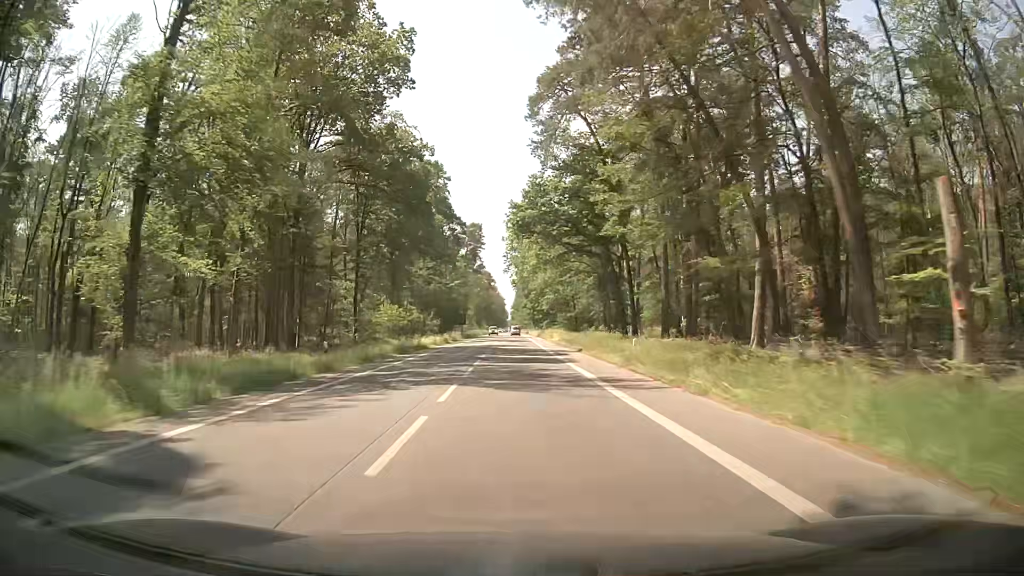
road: secondary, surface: asphalt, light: Day
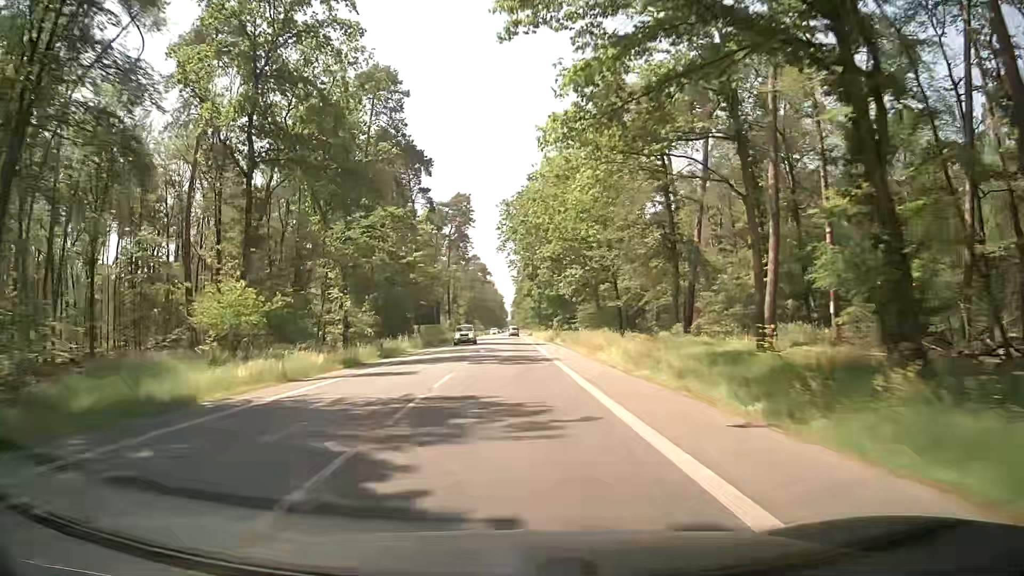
(-0.1, +38.7) m; 0°
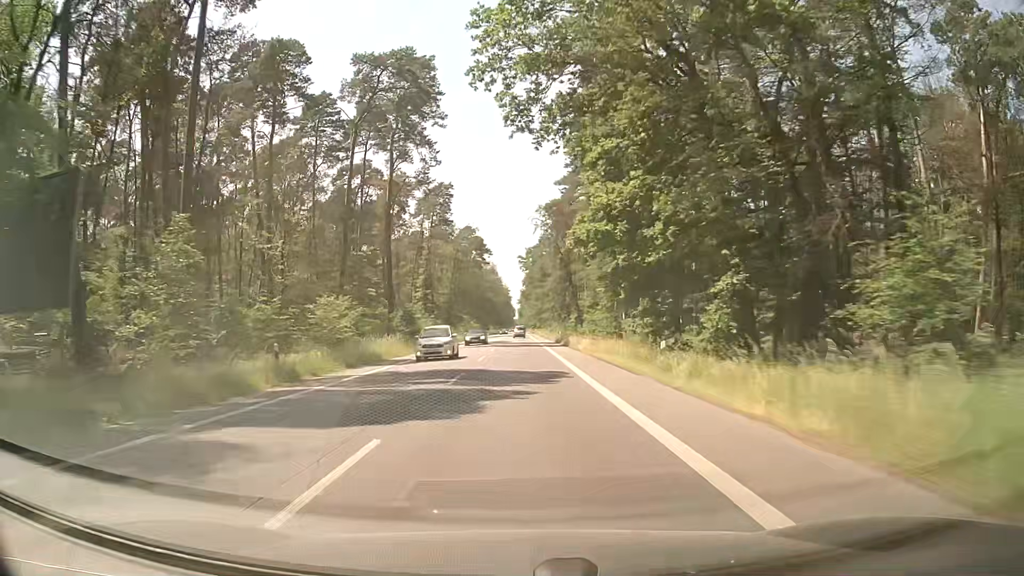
(-0.5, +68.6) m; 0°
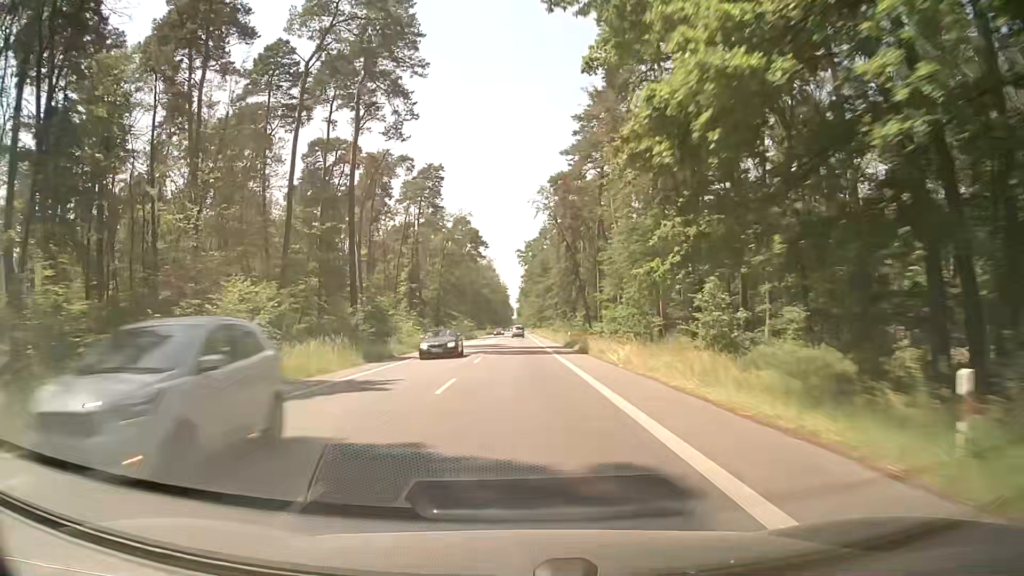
(-0.1, +14.3) m; -1°
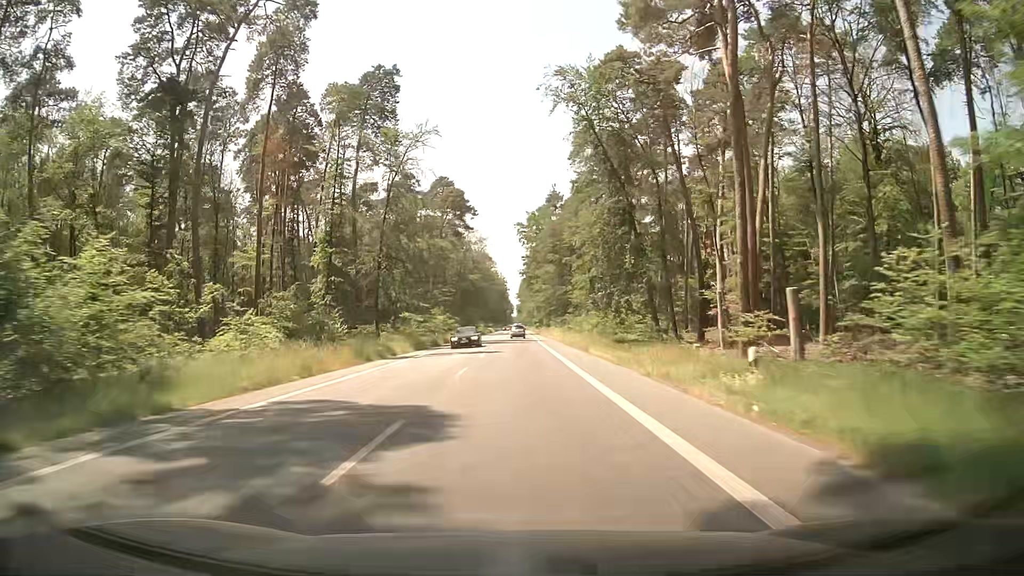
(+0.4, +43.5) m; 0°
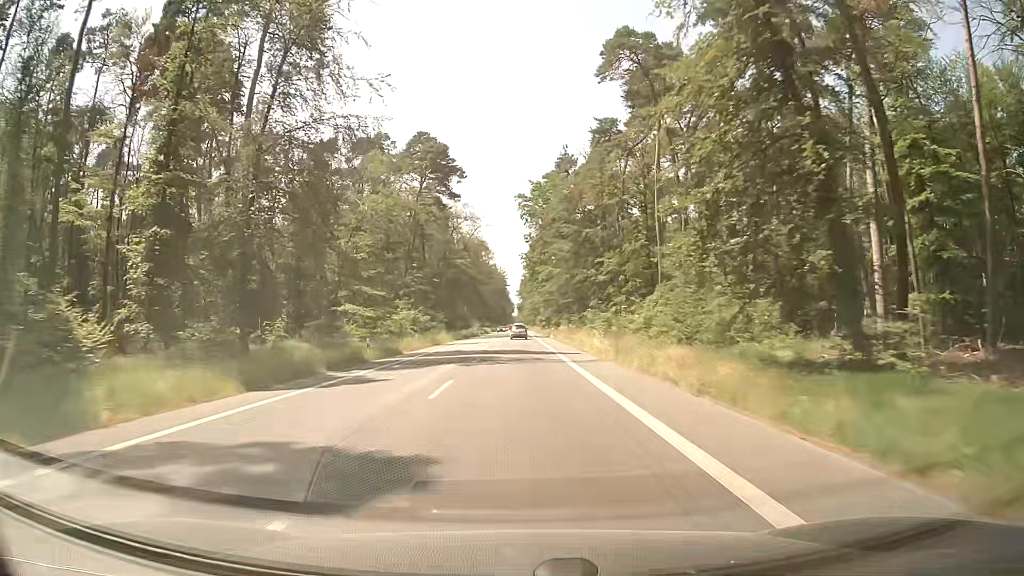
(-0.1, +28.7) m; 0°
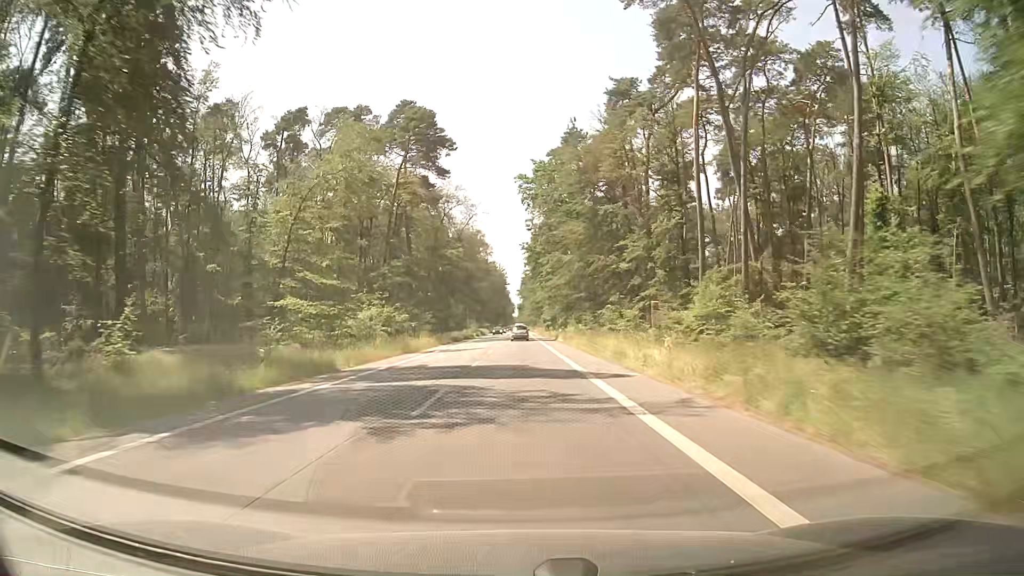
(+0.1, +14.2) m; 0°
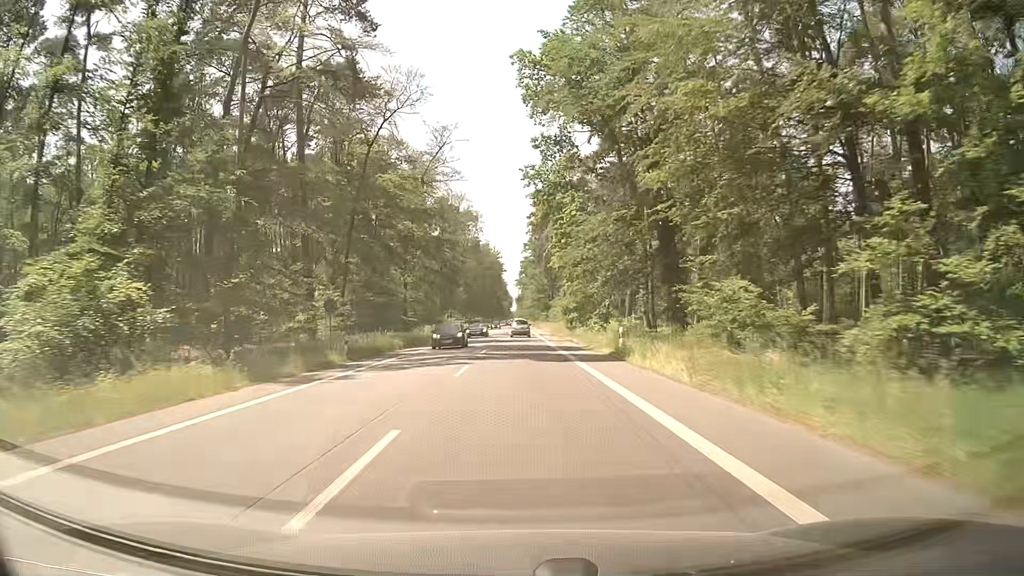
(-0.1, +41.0) m; 0°
(0, +10) (0, +20) (0, +30) (0, +40) (0, +50) (0, +60) (0, +70) (0, +80) (0, +90) (0, +100) m
